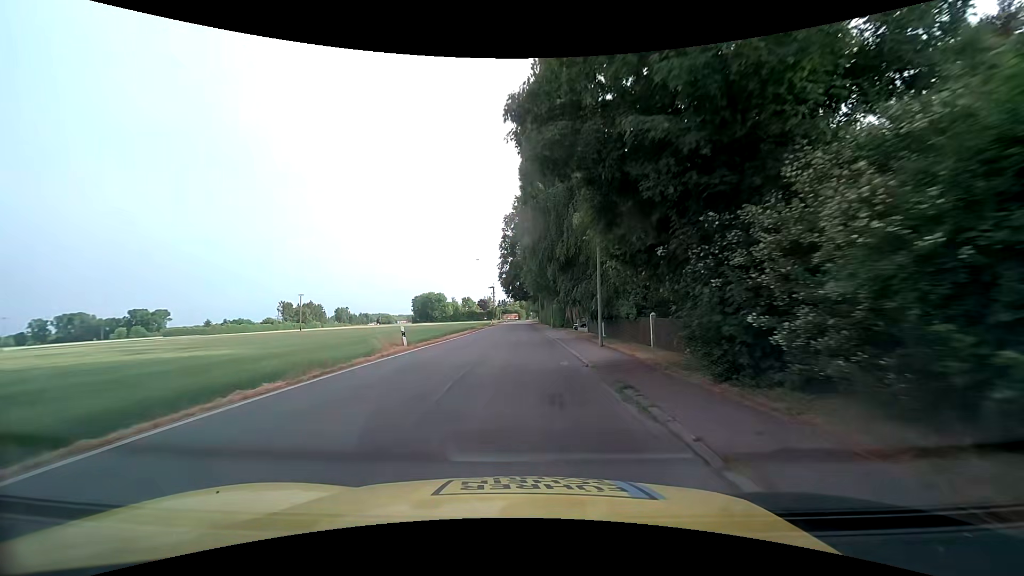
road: tertiary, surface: asphalt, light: Day
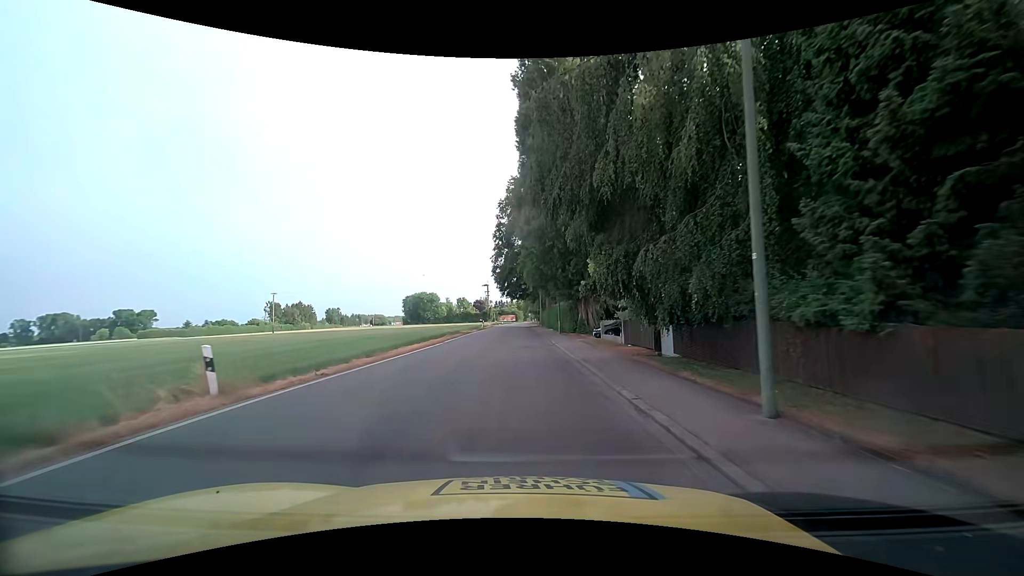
(-0.1, +13.7) m; 0°
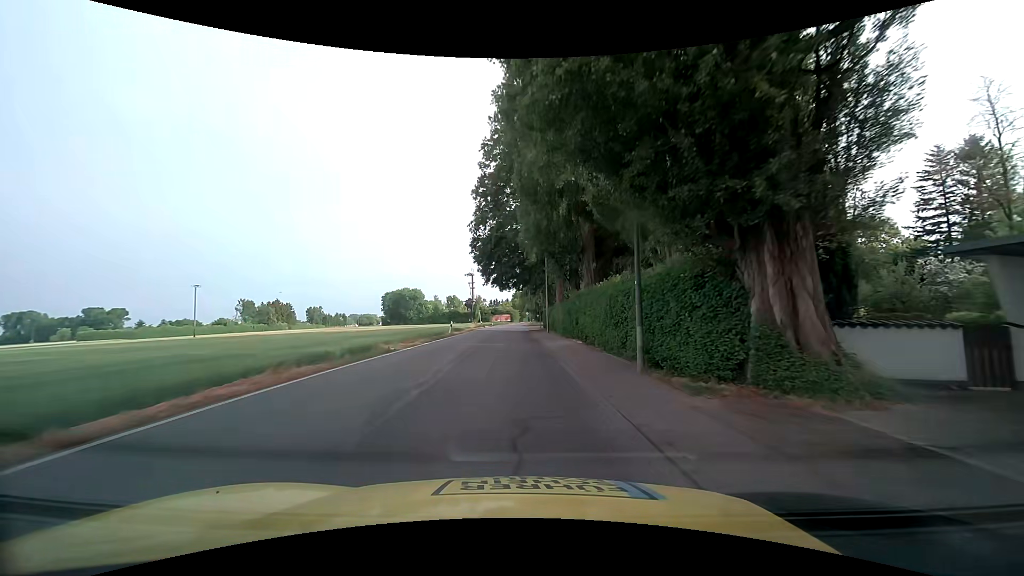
(-0.2, +28.3) m; 0°
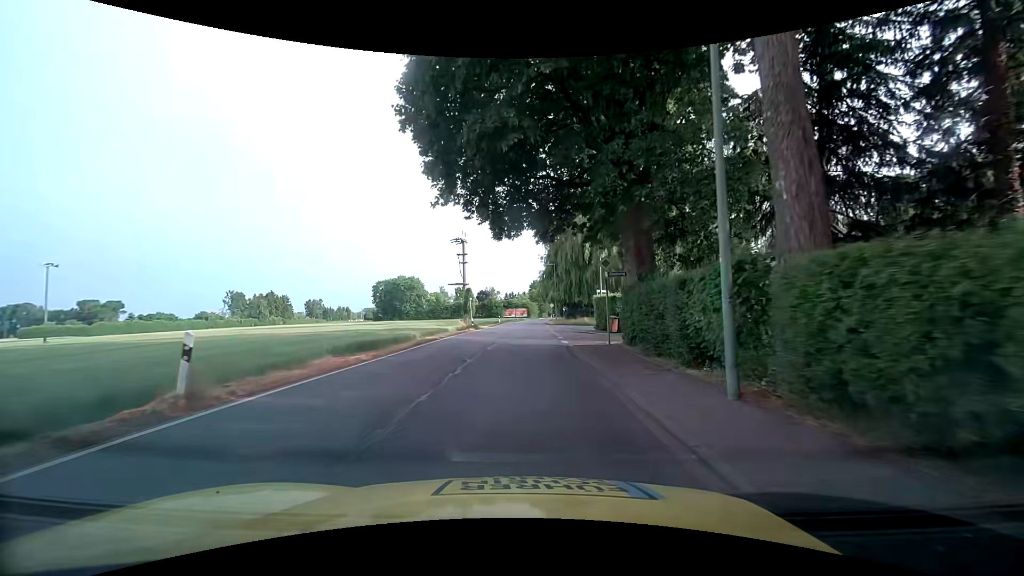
(-0.8, +34.9) m; -3°
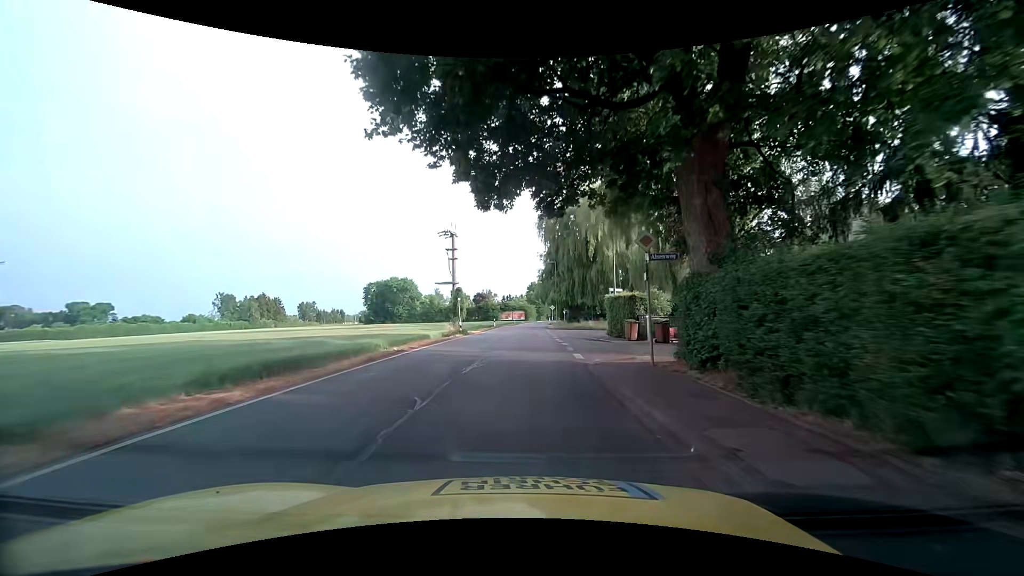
(+0.1, +6.4) m; +1°
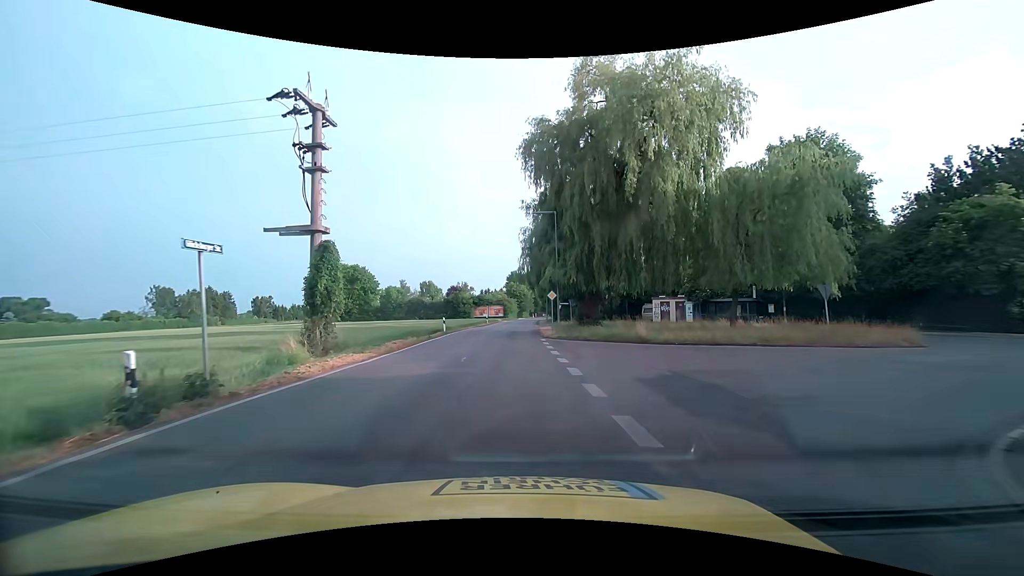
(+0.3, +28.6) m; +2°
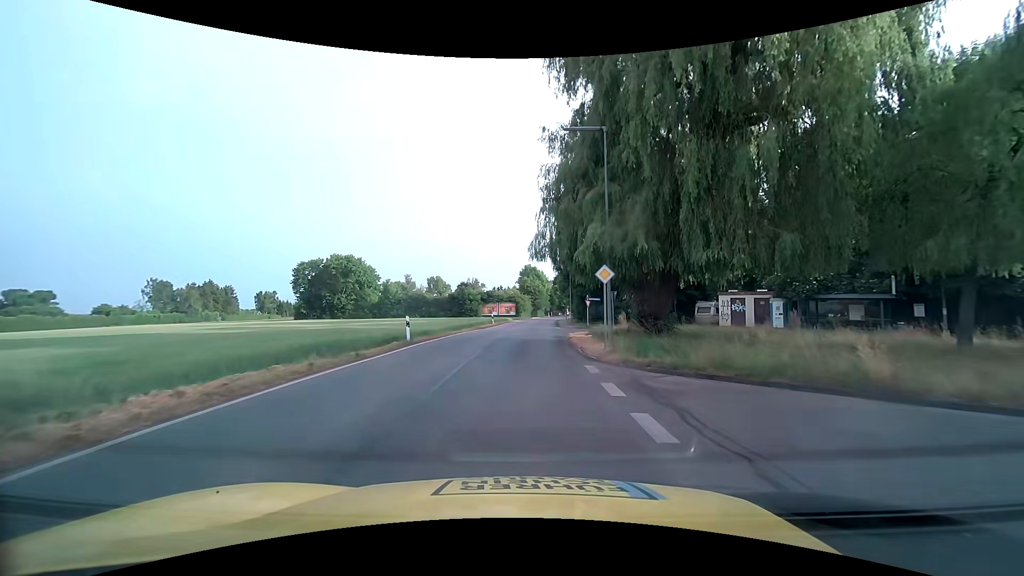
(-0.2, +14.9) m; -2°
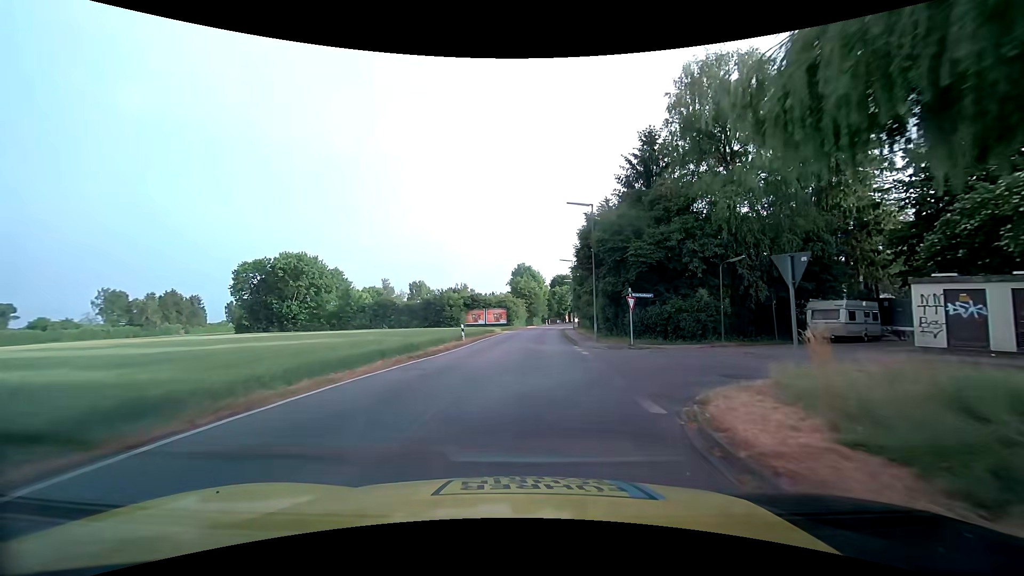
(+0.2, +21.0) m; +1°
(0, +10) (0, +20) (+1, +30) (+1, +40) (+2, +50) (+3, +60) (+4, +70) (+5, +80) (+6, +90) (+8, +100) m
